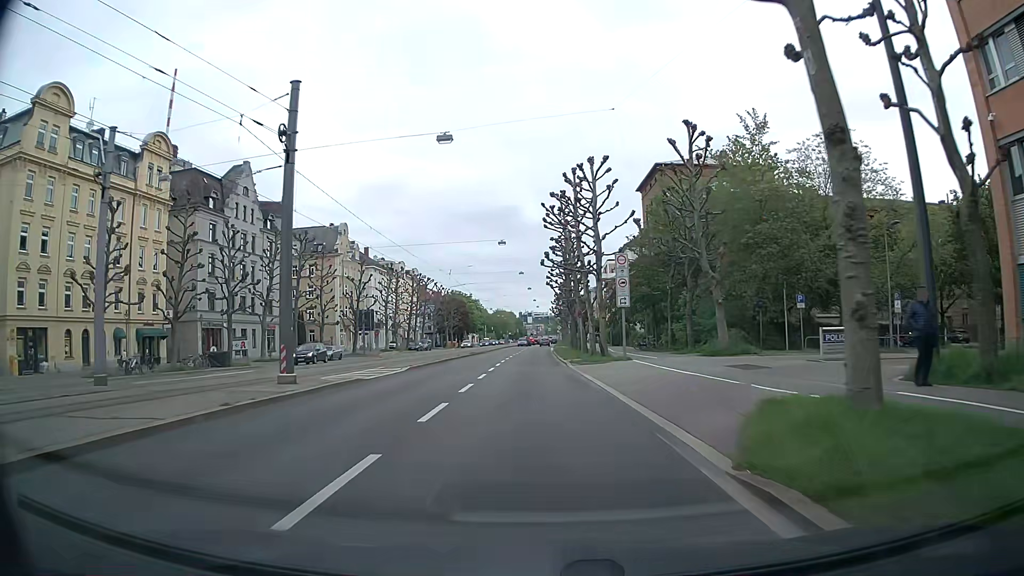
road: secondary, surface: asphalt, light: Day
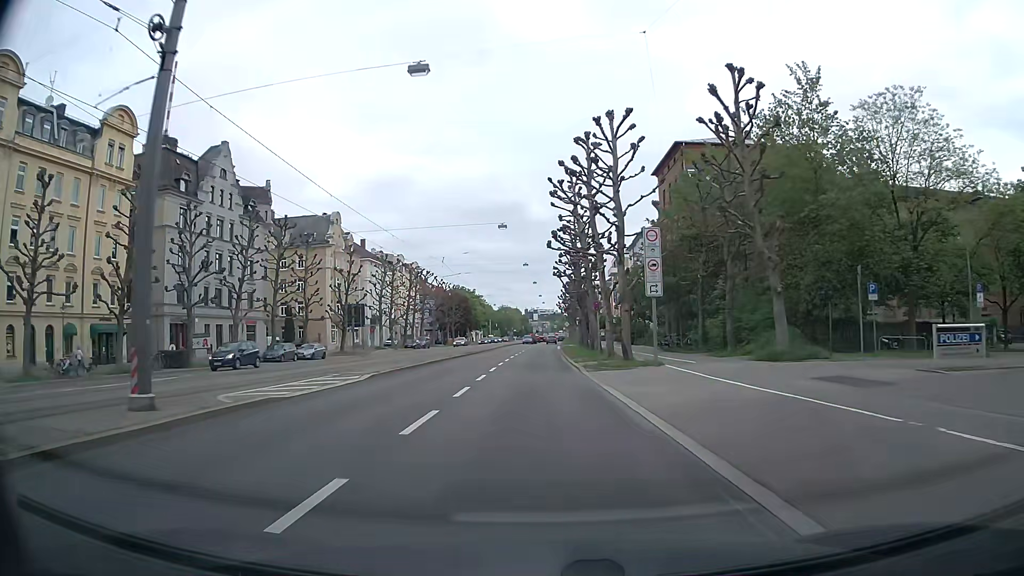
(0.0, +7.4) m; -1°
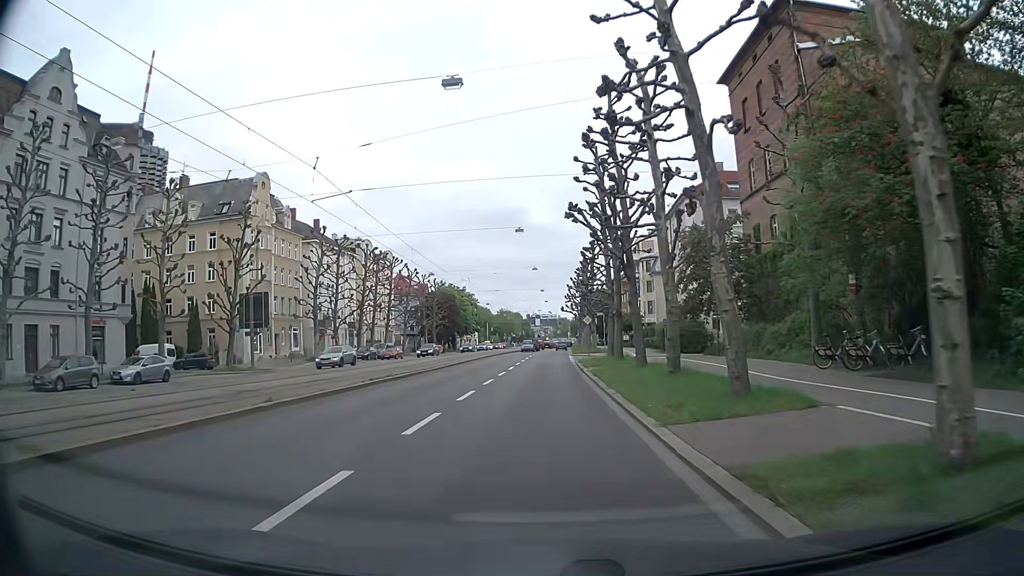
(-0.1, +29.4) m; 0°
(0, +10) (0, +20) (0, +30) (+1, +40) (+1, +50) (+1, +60) (+1, +70) (+2, +80) (+2, +90) (+3, +100) m
